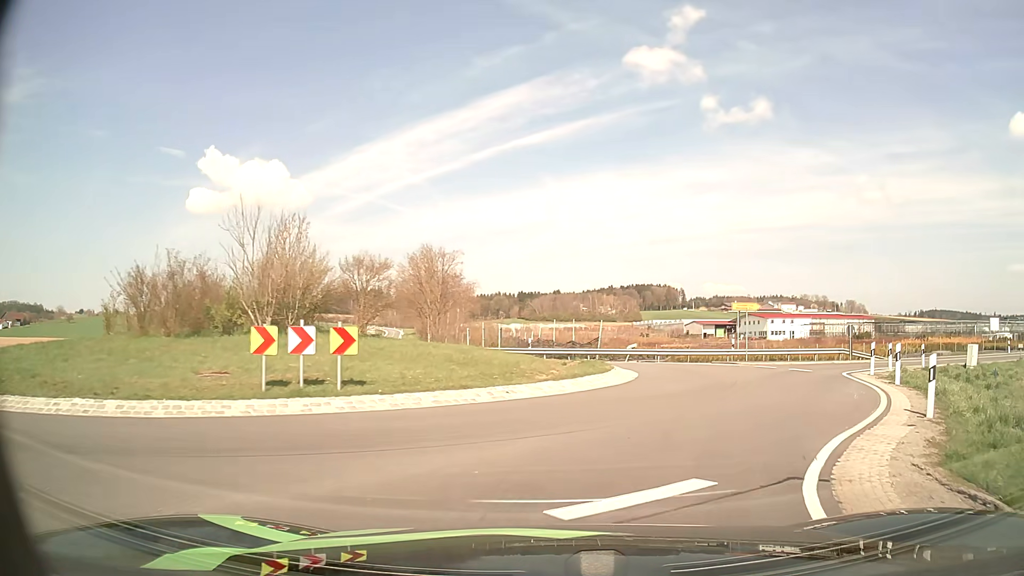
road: tertiary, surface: asphalt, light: Day
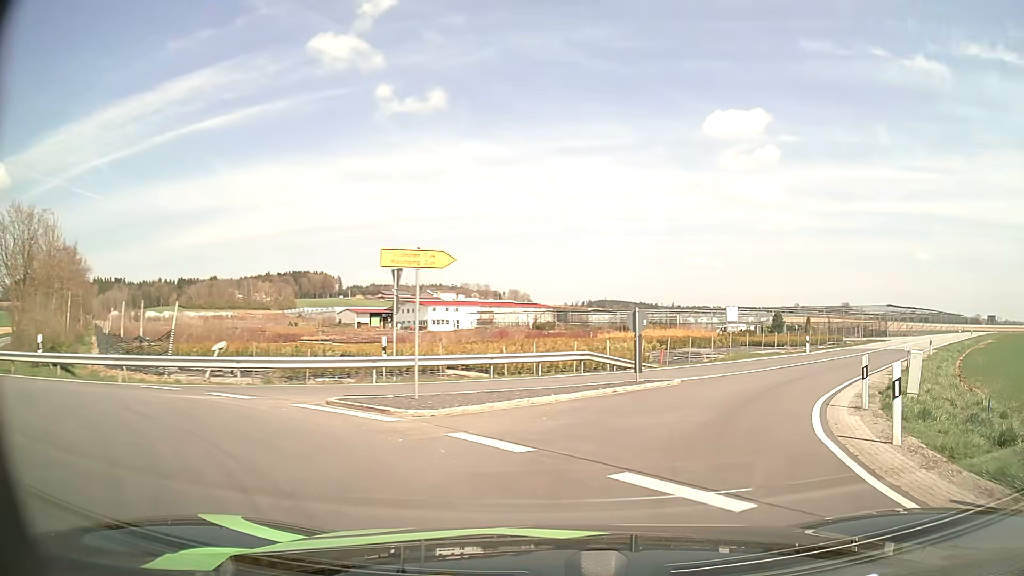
(+4.4, +18.6) m; +29°
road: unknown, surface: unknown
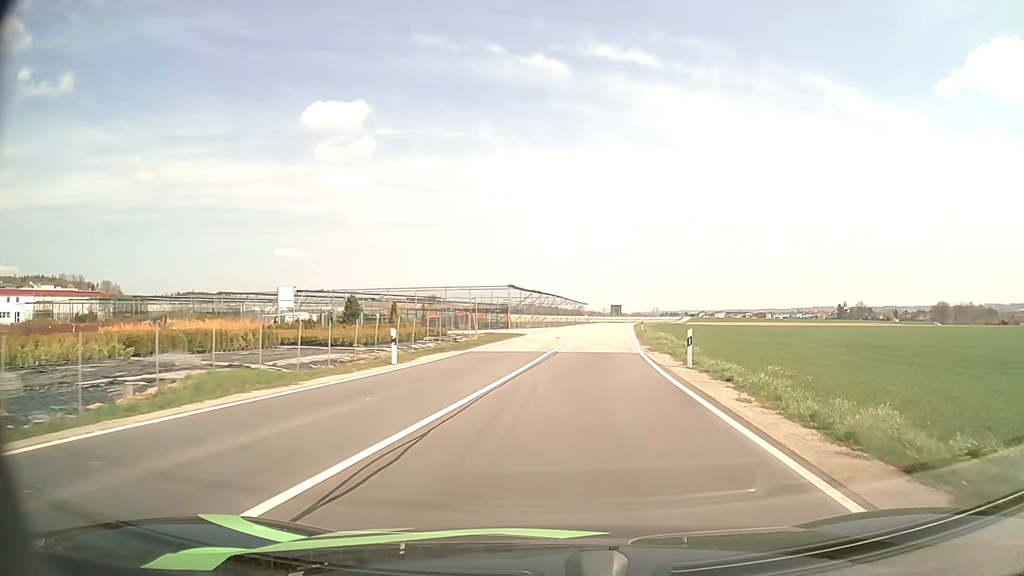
(+8.0, +22.3) m; +35°
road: tertiary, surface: asphalt
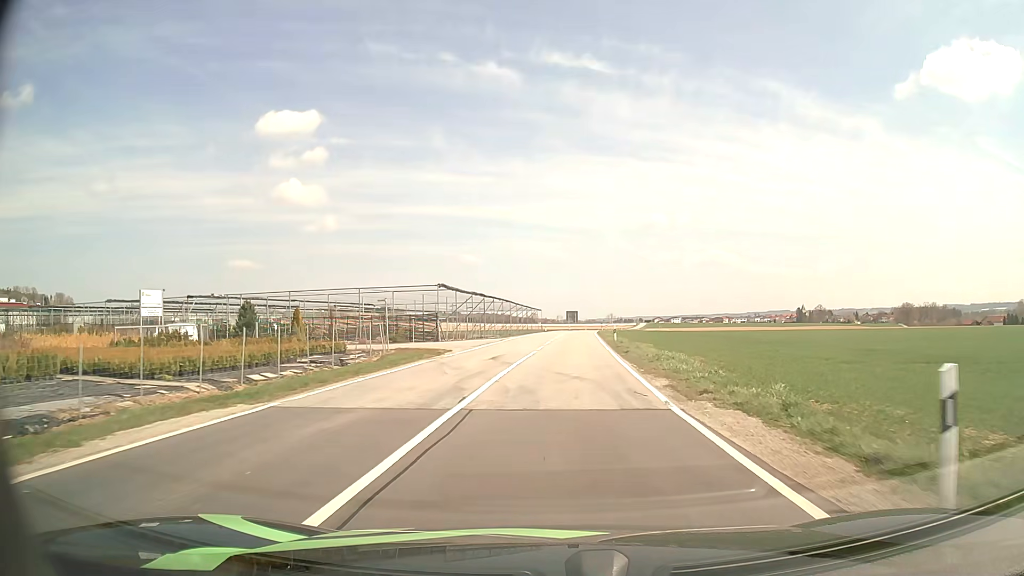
(+0.7, +14.6) m; +4°
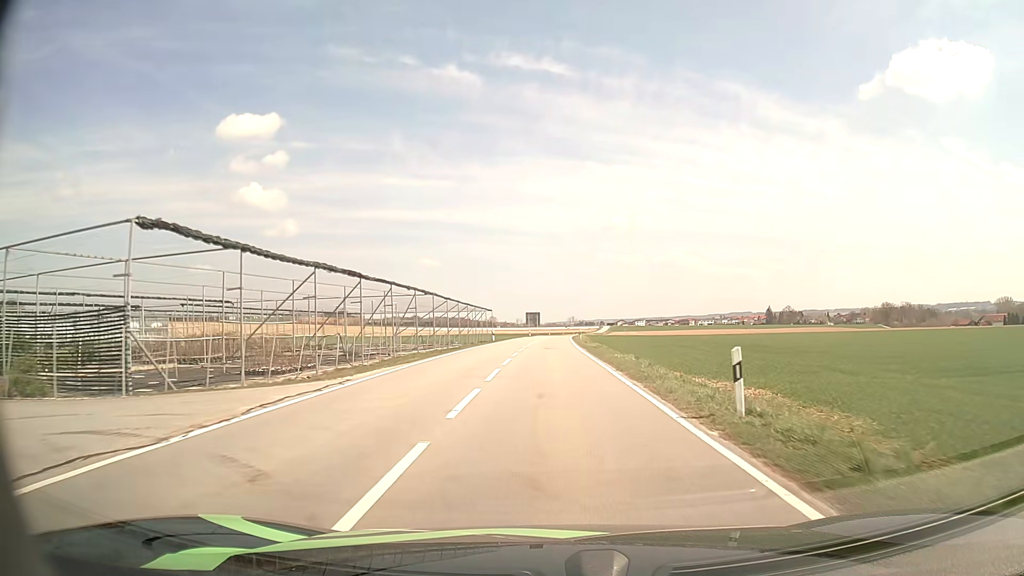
(+0.9, +33.5) m; +3°
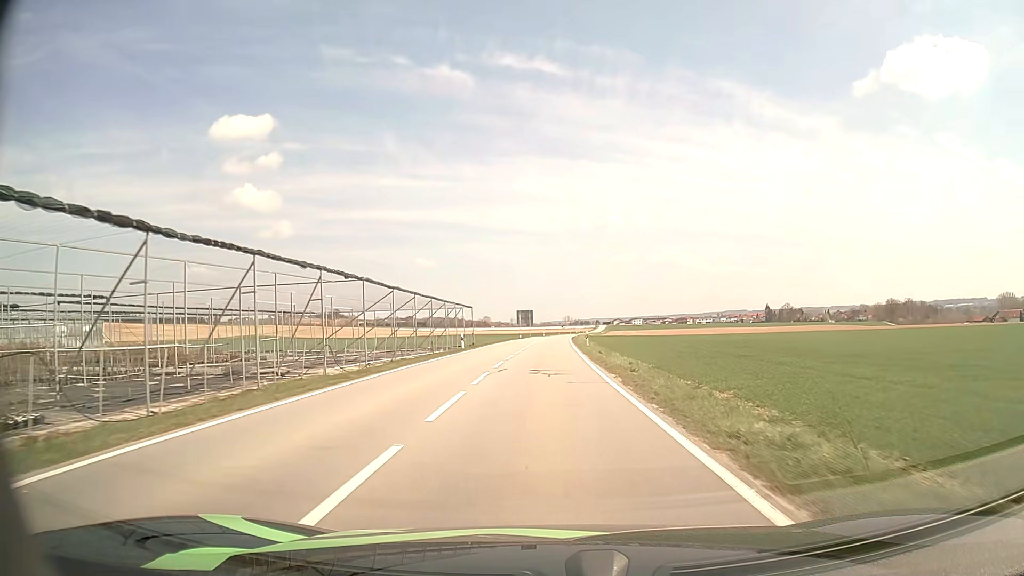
(+0.1, +18.6) m; 0°
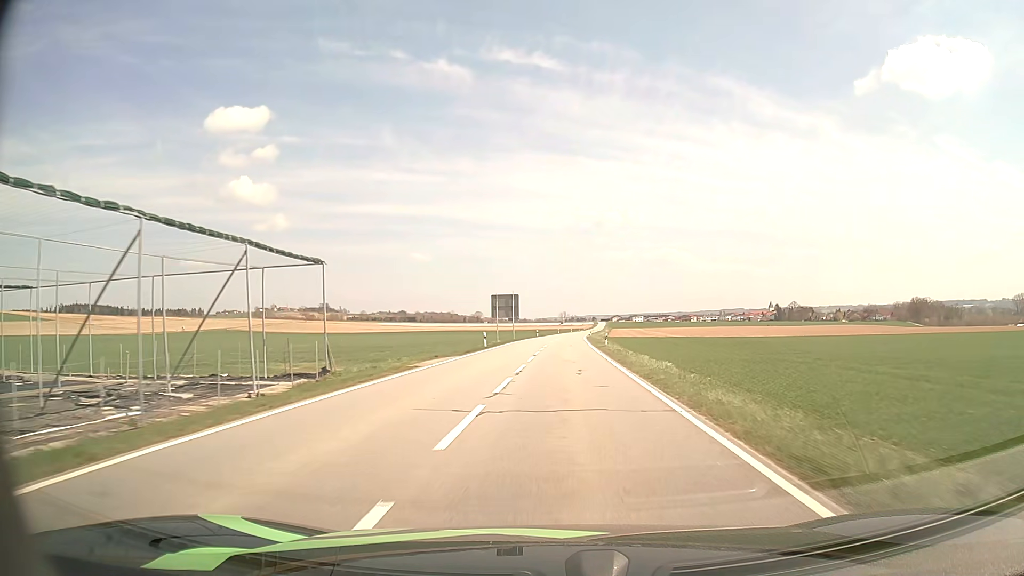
(-0.2, +51.6) m; 0°
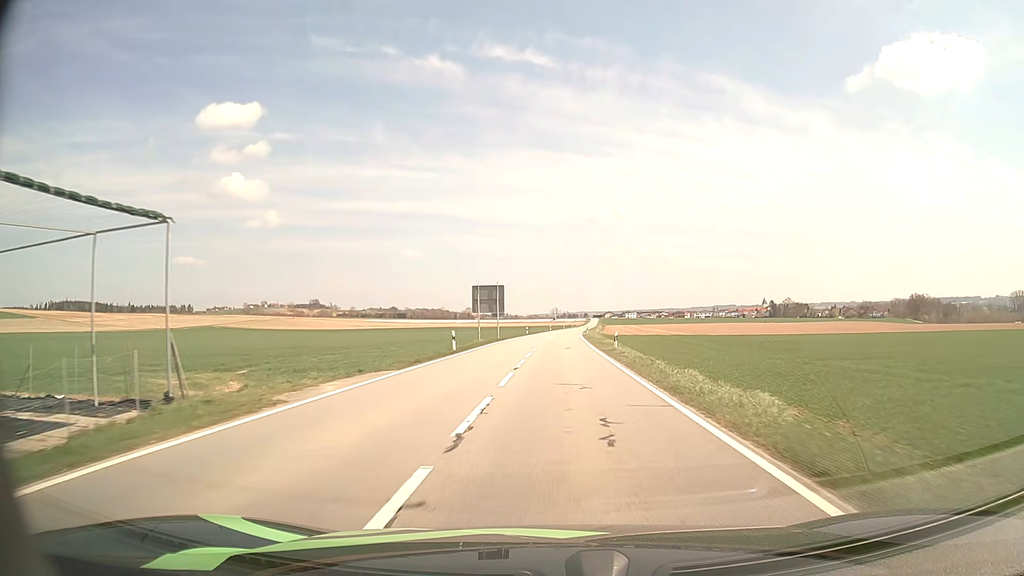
(+0.1, +11.2) m; +1°
(0, +10) (0, +20) (0, +30) (+1, +40) (+1, +50) (+1, +60) (+2, +70) (+2, +80) (+3, +90) (+3, +100) m
